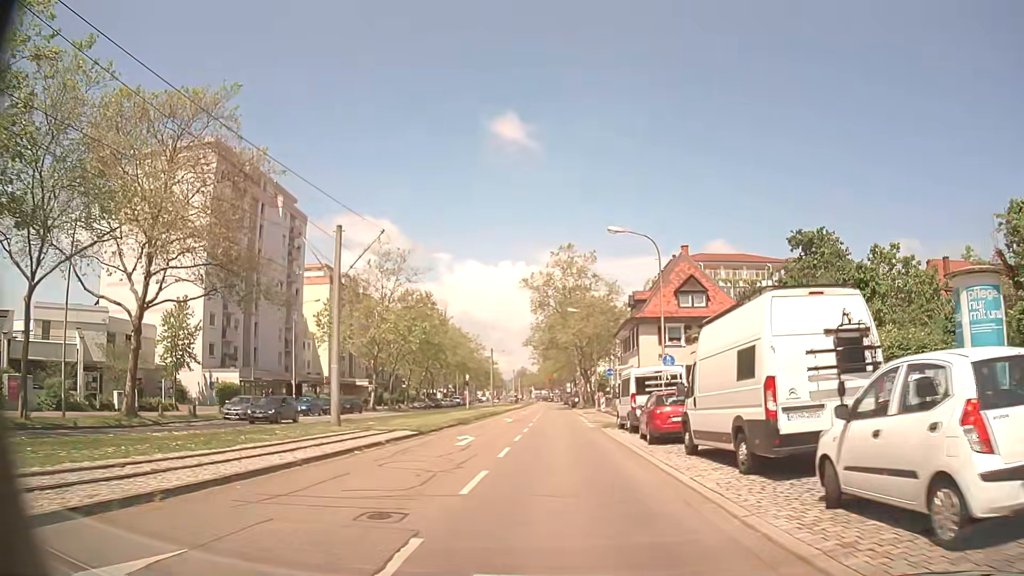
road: tertiary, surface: asphalt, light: Day
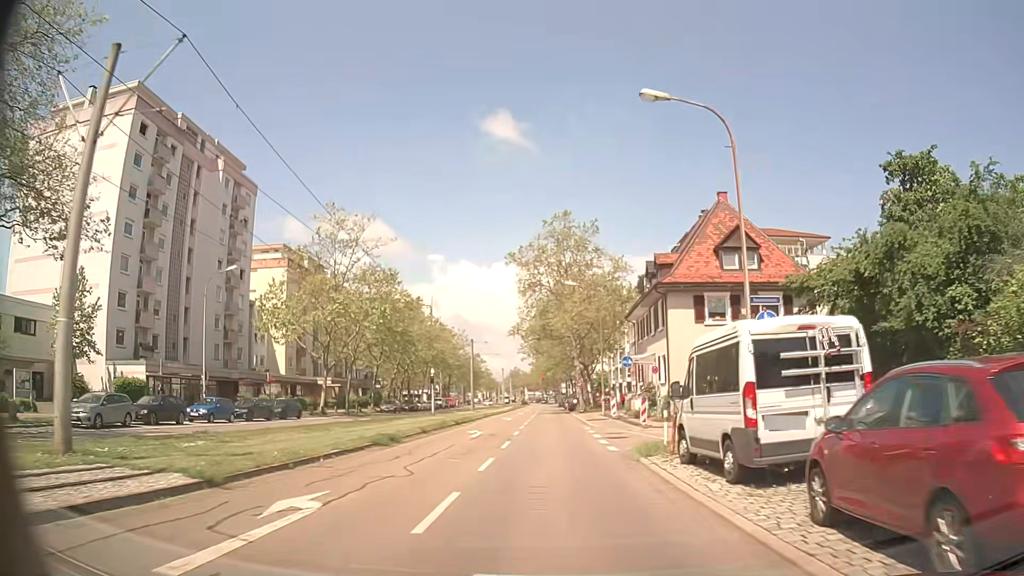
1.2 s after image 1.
(0.0, +14.6) m; 0°
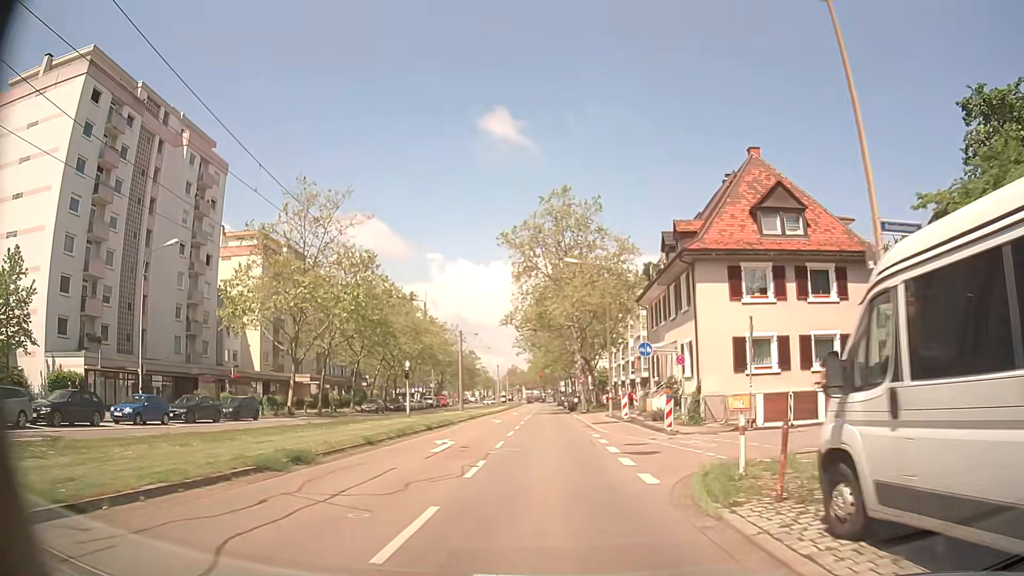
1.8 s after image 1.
(0.0, +7.3) m; 0°
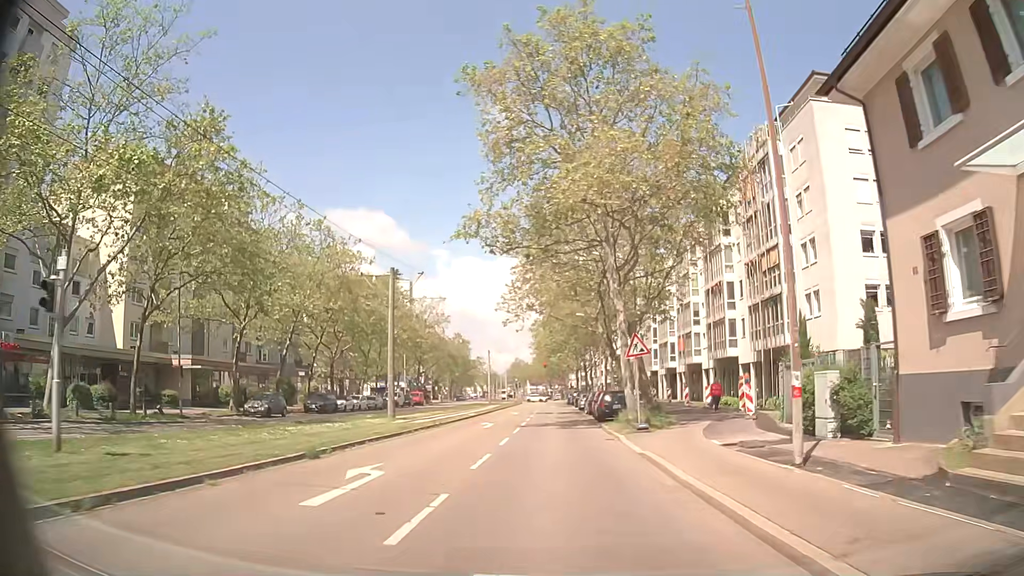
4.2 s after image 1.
(-0.1, +29.2) m; 0°
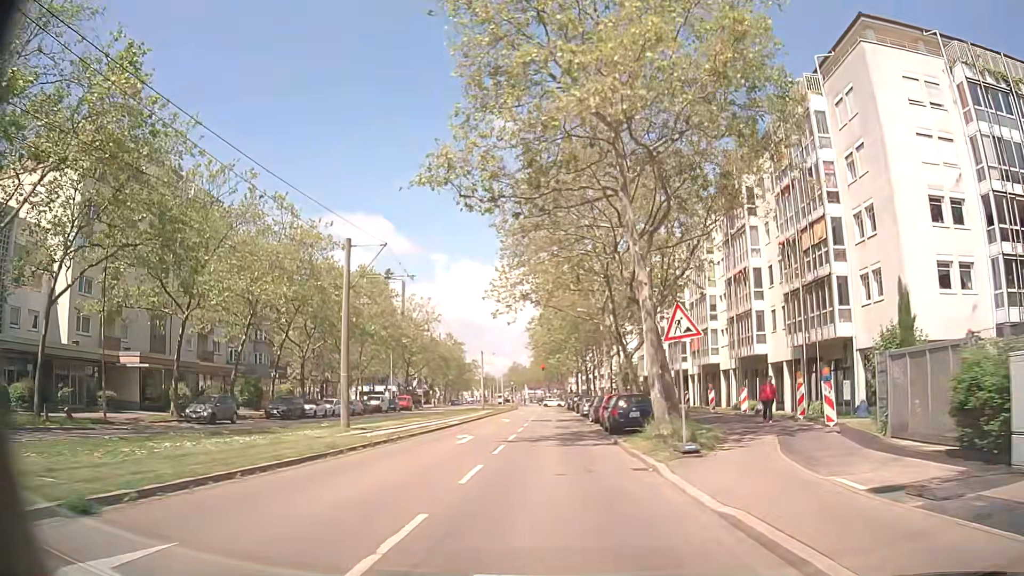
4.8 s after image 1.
(0.0, +7.3) m; 0°
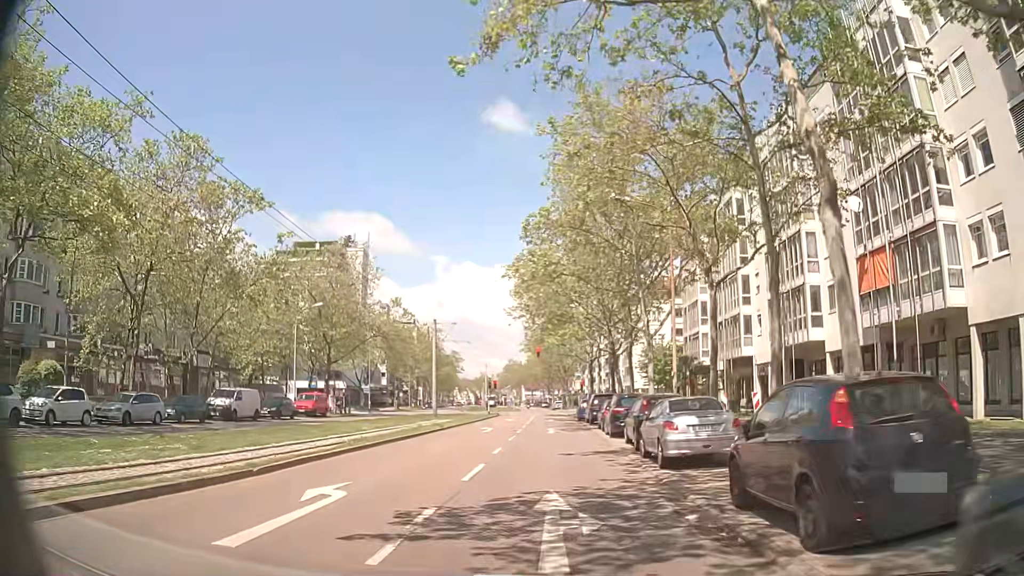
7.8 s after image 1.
(-0.2, +34.7) m; 0°
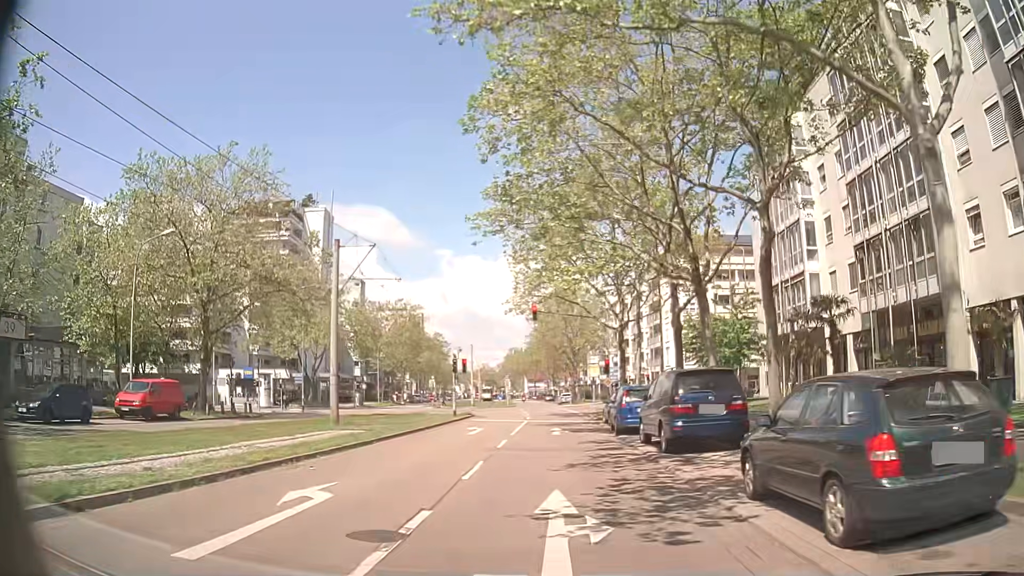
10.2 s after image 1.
(0.0, +24.4) m; 0°
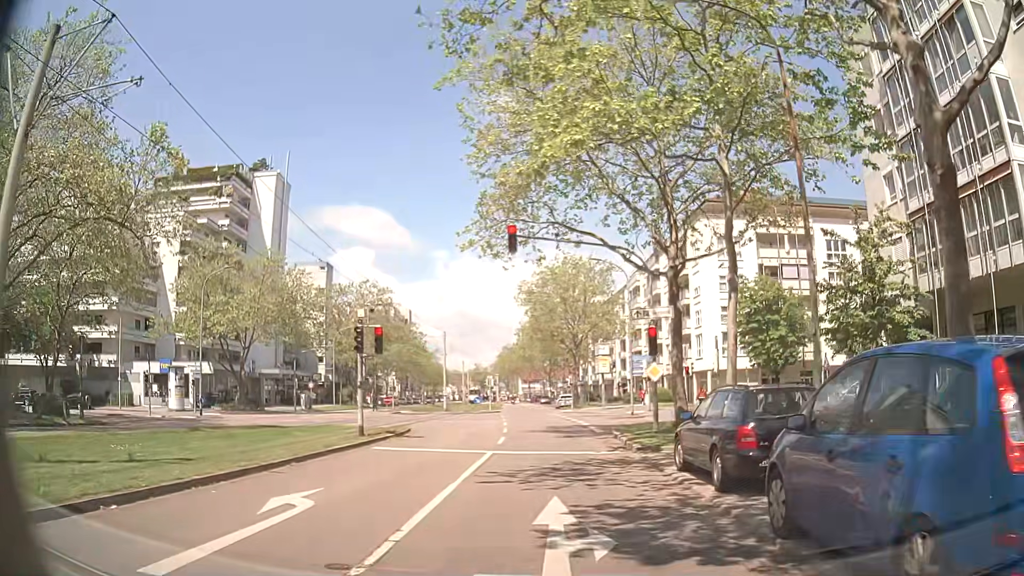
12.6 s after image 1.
(+0.1, +17.8) m; 0°
